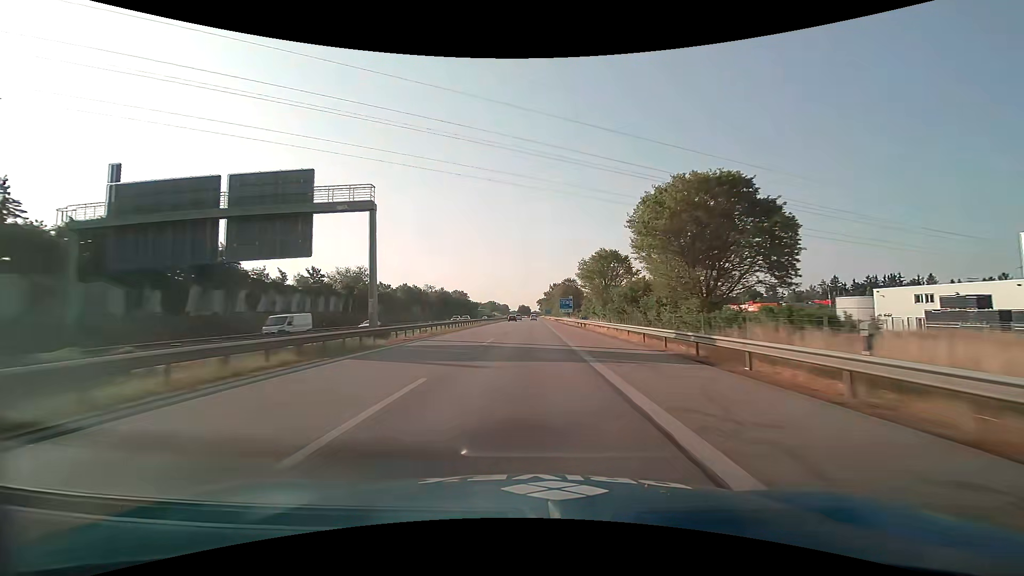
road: motorway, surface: asphalt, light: Day
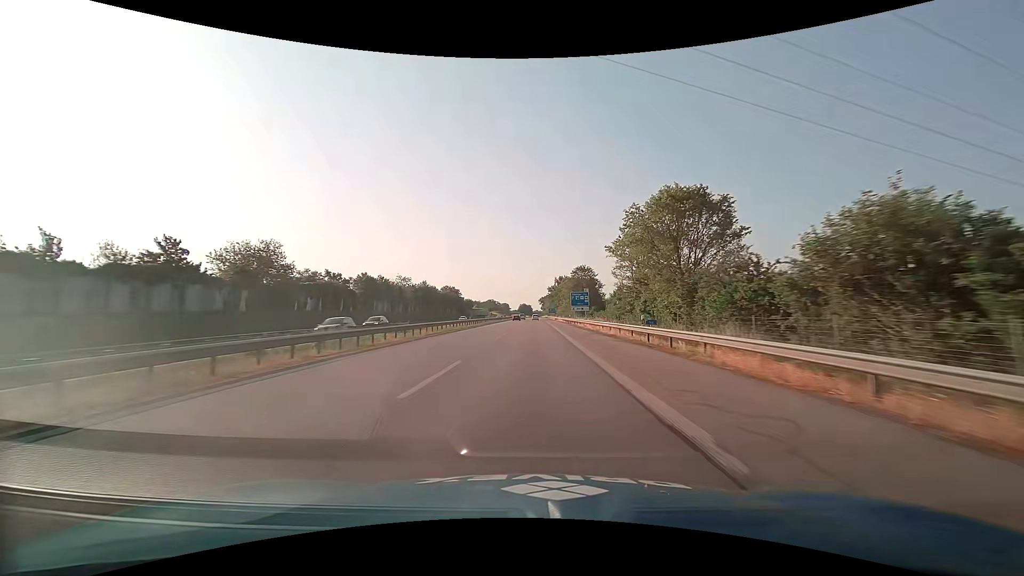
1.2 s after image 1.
(-0.1, +32.7) m; 0°
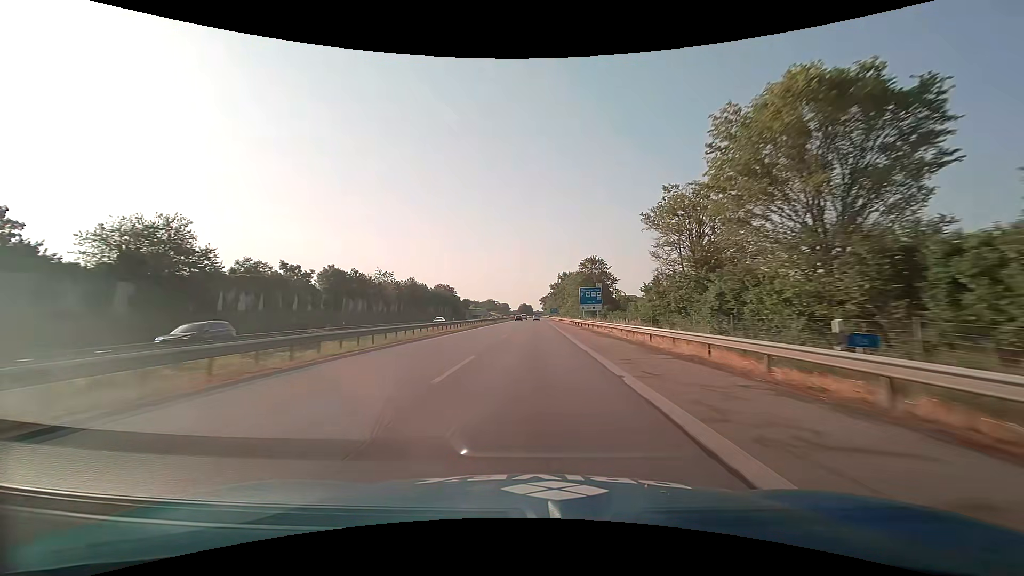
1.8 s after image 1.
(-0.1, +16.3) m; 0°
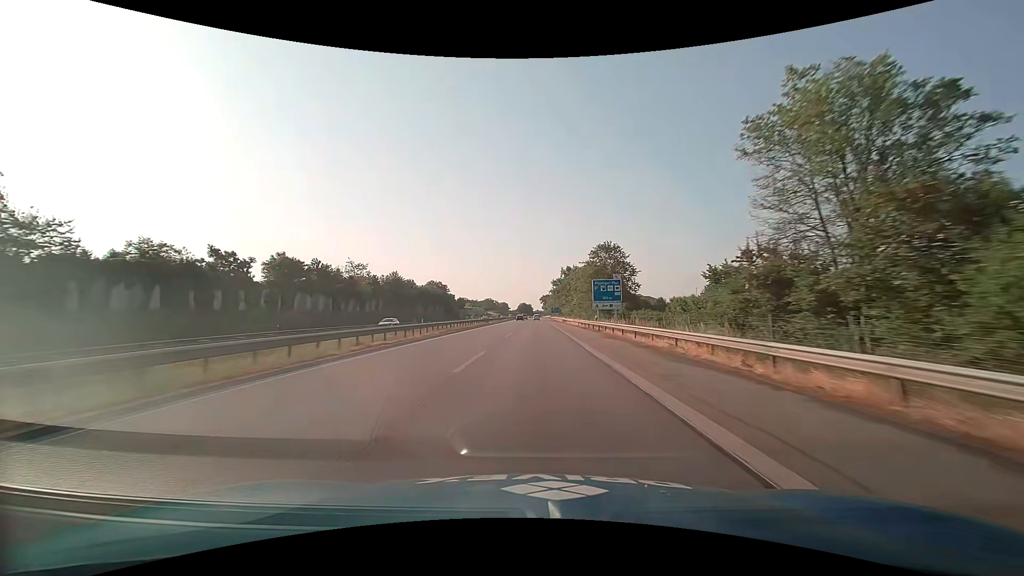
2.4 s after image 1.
(0.0, +16.3) m; 0°
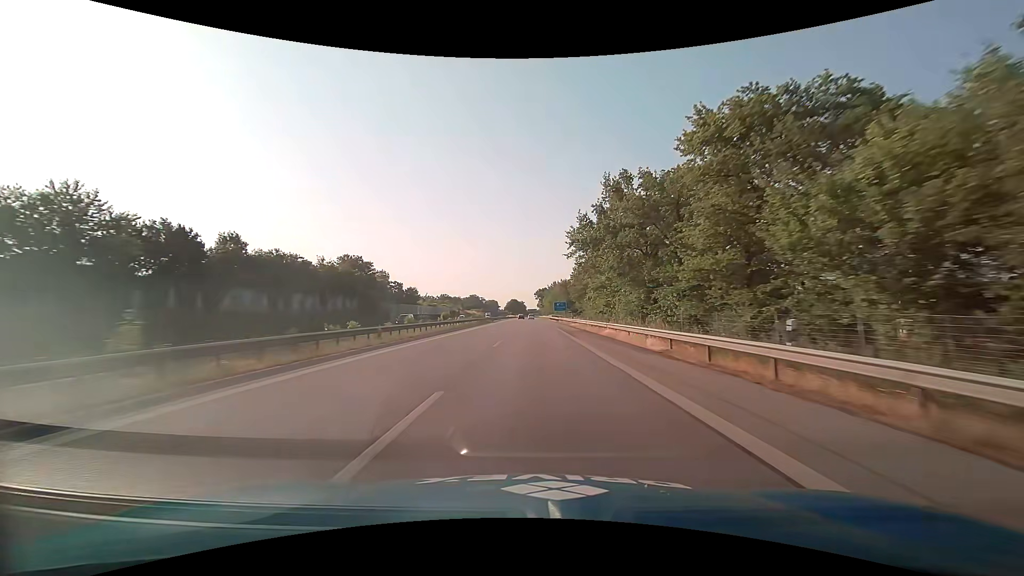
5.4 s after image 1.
(+0.3, +81.2) m; +1°
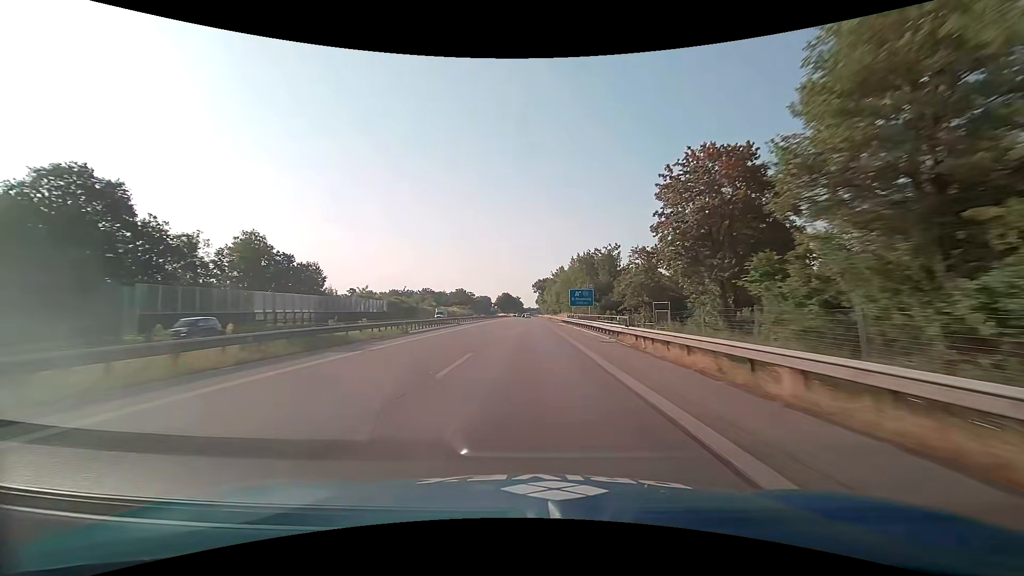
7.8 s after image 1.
(+0.1, +64.6) m; 0°
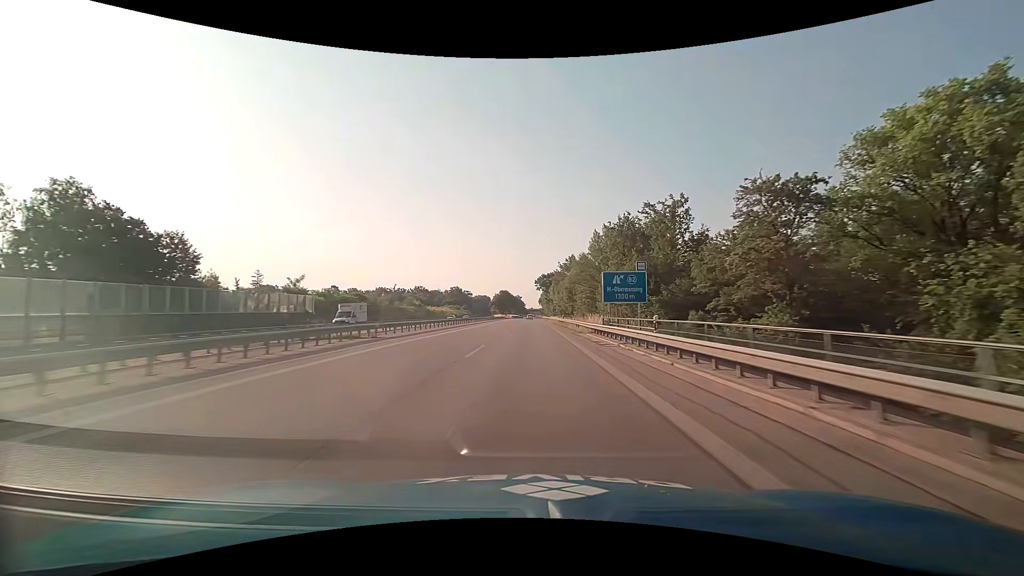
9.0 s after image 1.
(-0.1, +31.2) m; -1°
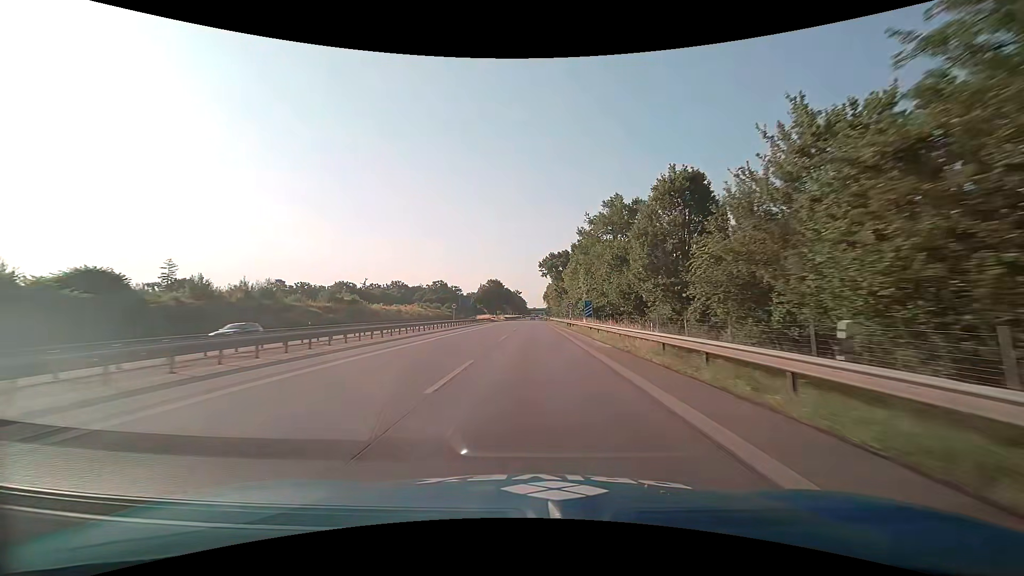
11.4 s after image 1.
(0.0, +60.8) m; 0°
